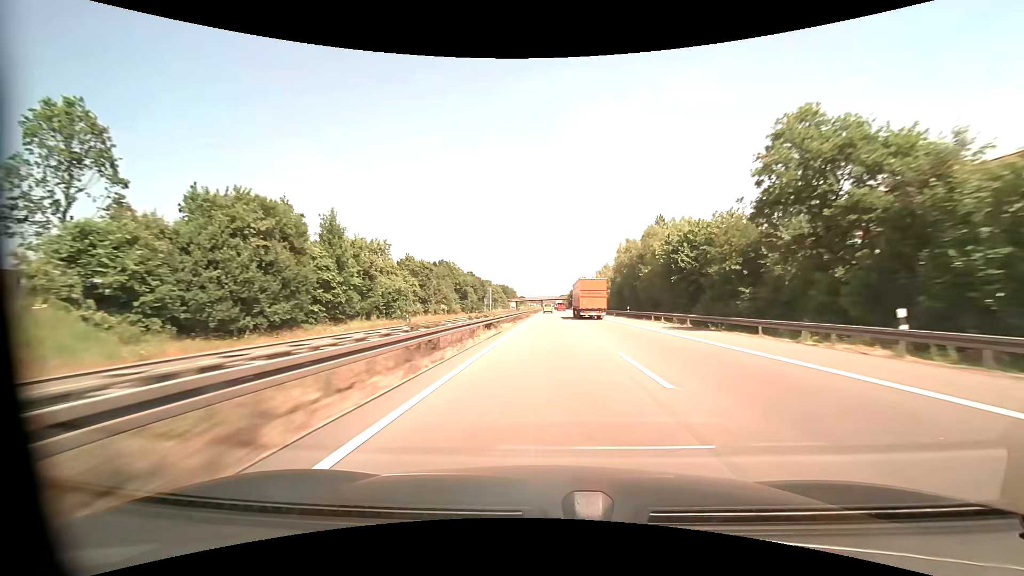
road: motorway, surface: asphalt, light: Day
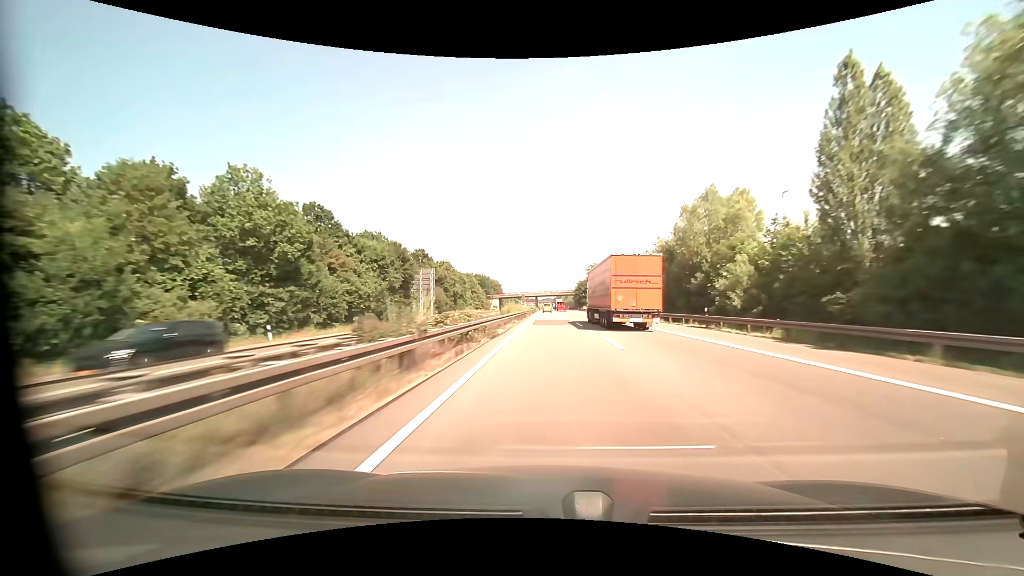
(+0.2, +82.4) m; 0°
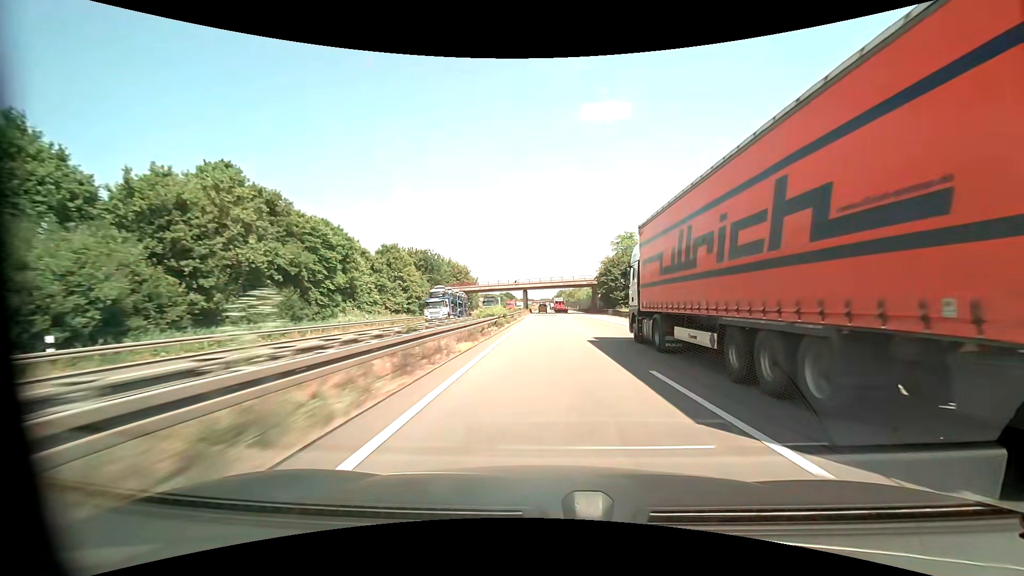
(+0.3, +82.5) m; 0°
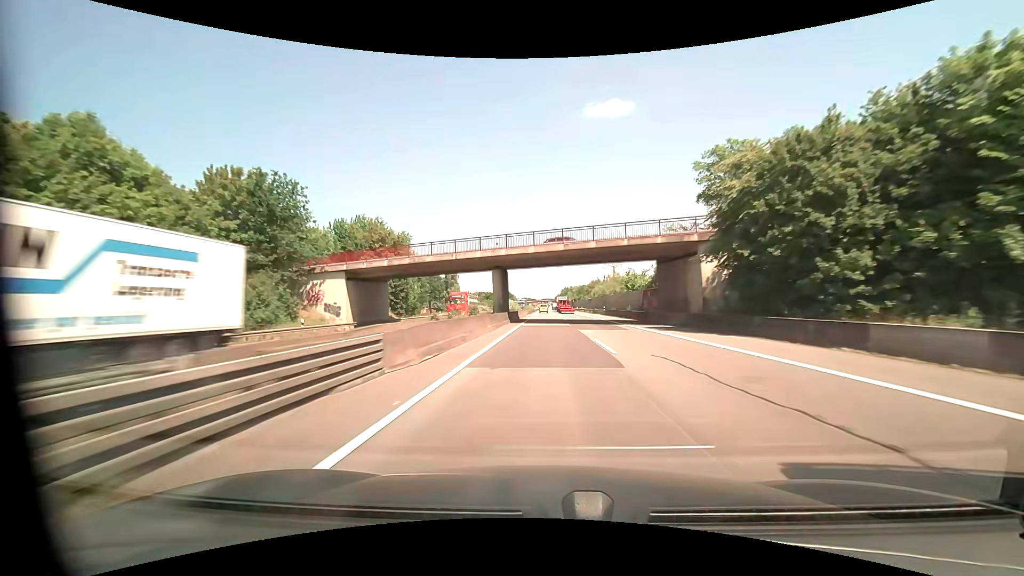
(-0.1, +61.9) m; 0°
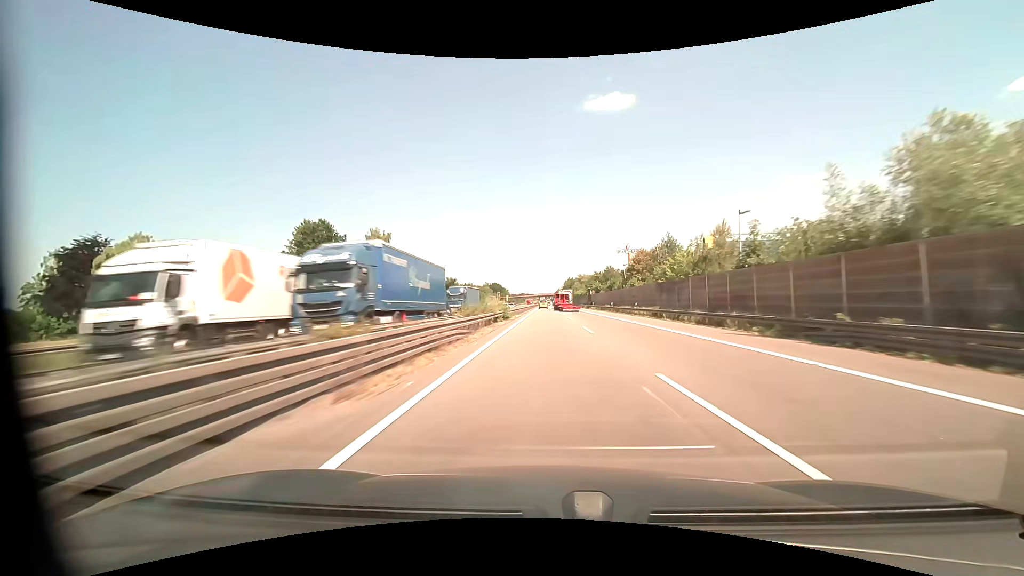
(0.0, +82.5) m; 0°
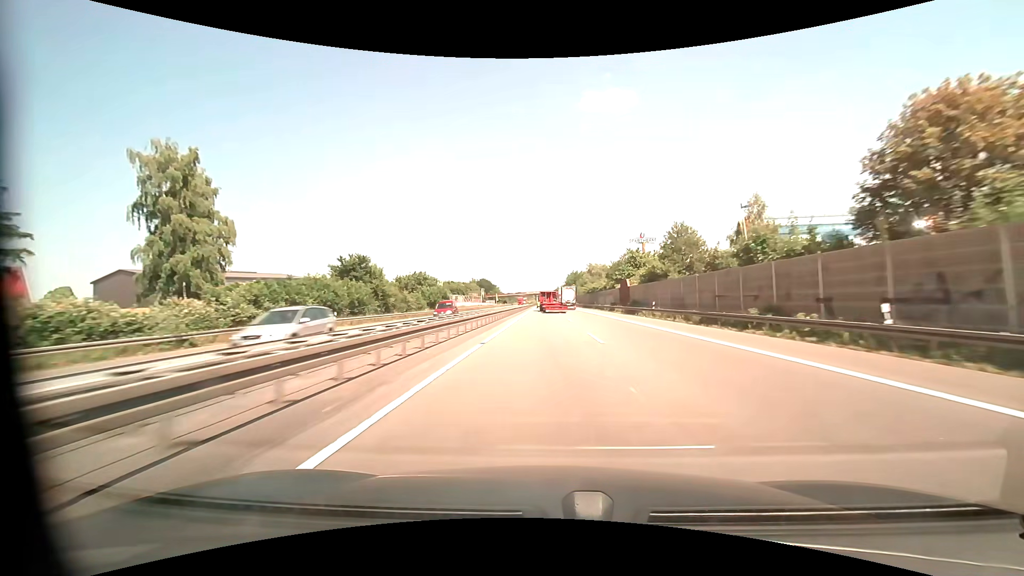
(+0.2, +58.5) m; 0°
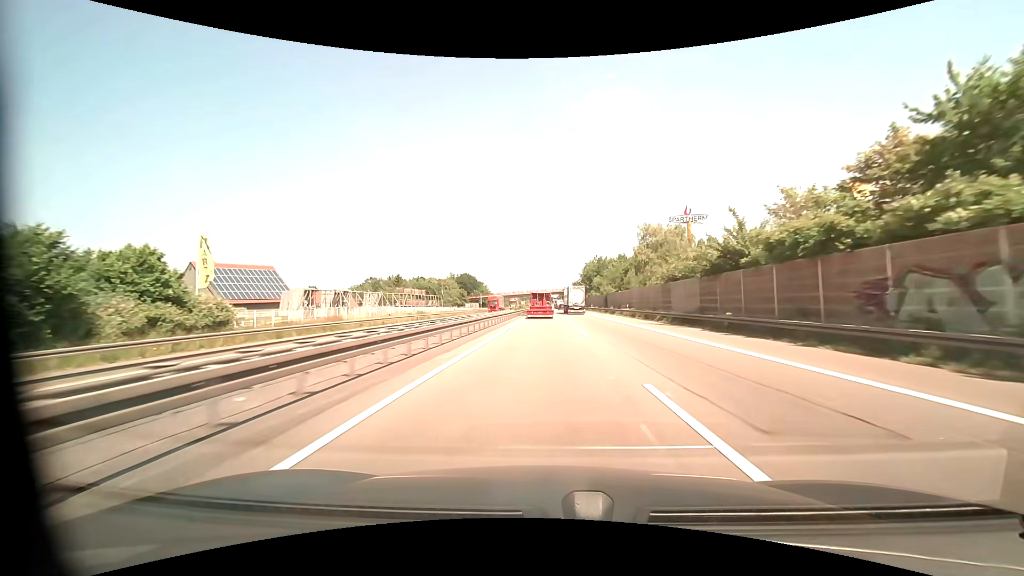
(-0.3, +84.4) m; -1°
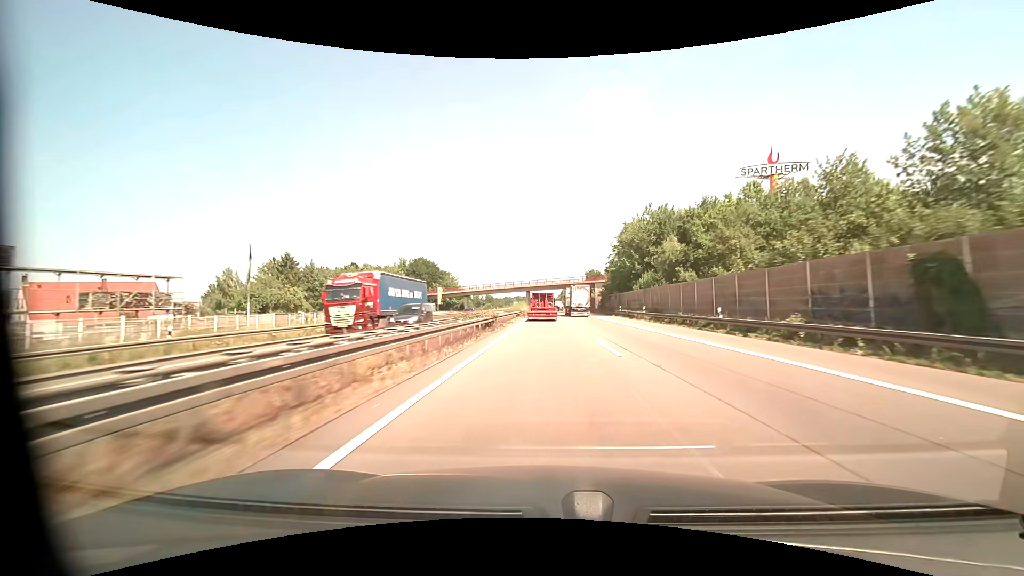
(-0.2, +78.9) m; 0°
